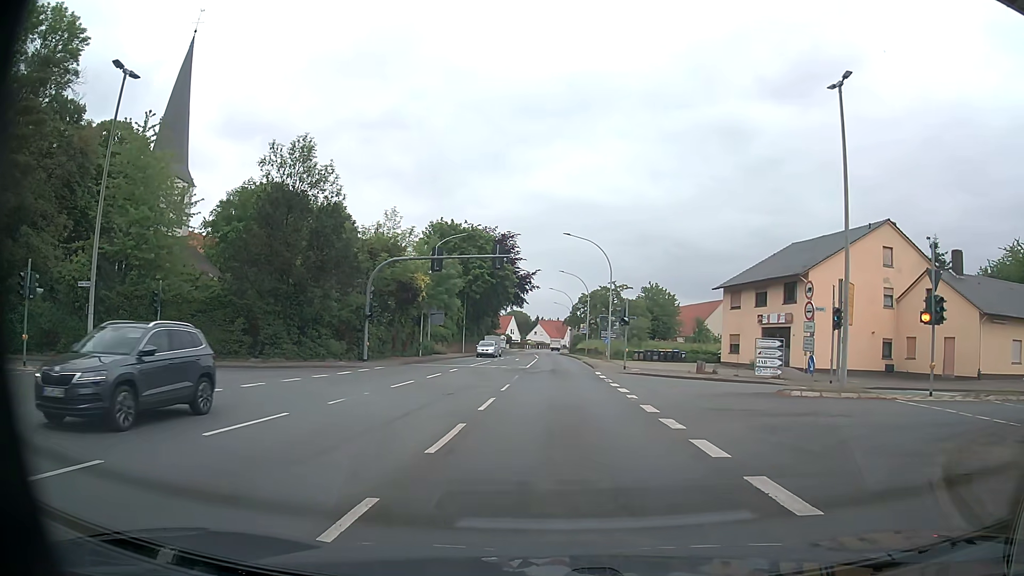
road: primary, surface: asphalt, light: Day
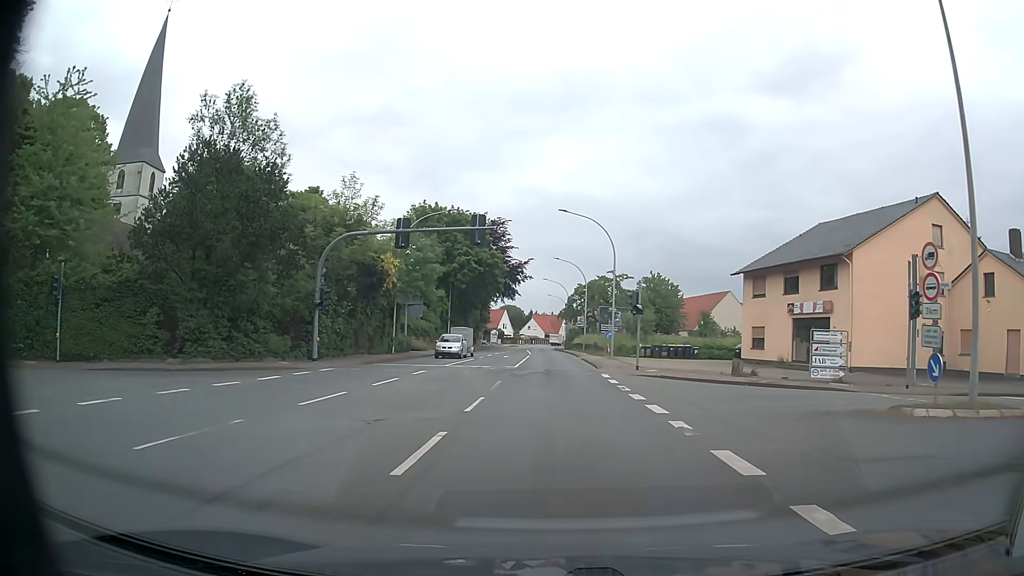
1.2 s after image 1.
(0.0, +7.9) m; 0°
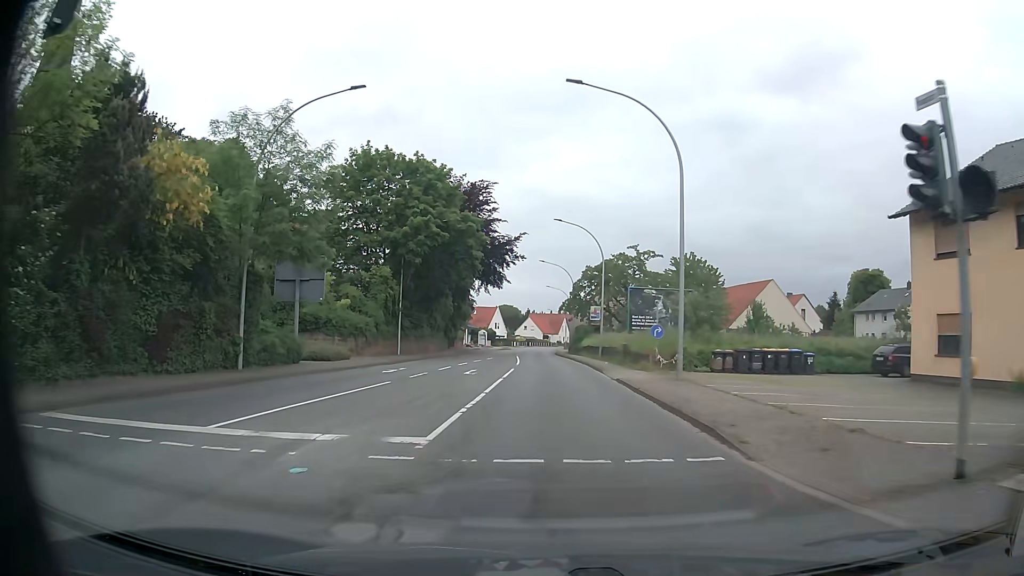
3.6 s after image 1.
(-0.1, +24.1) m; 0°
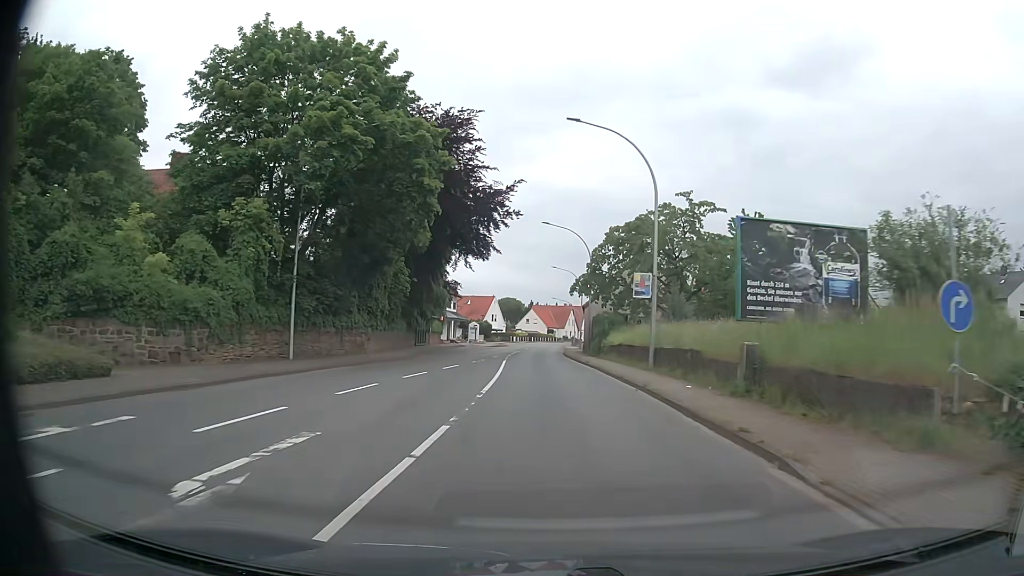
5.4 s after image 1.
(0.0, +21.9) m; 0°
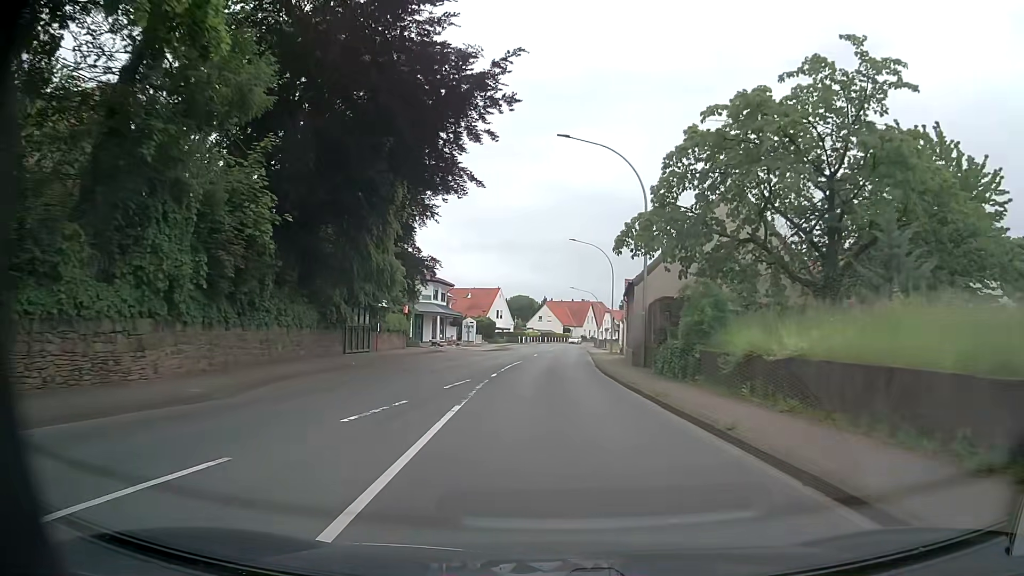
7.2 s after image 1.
(-0.3, +23.2) m; -2°
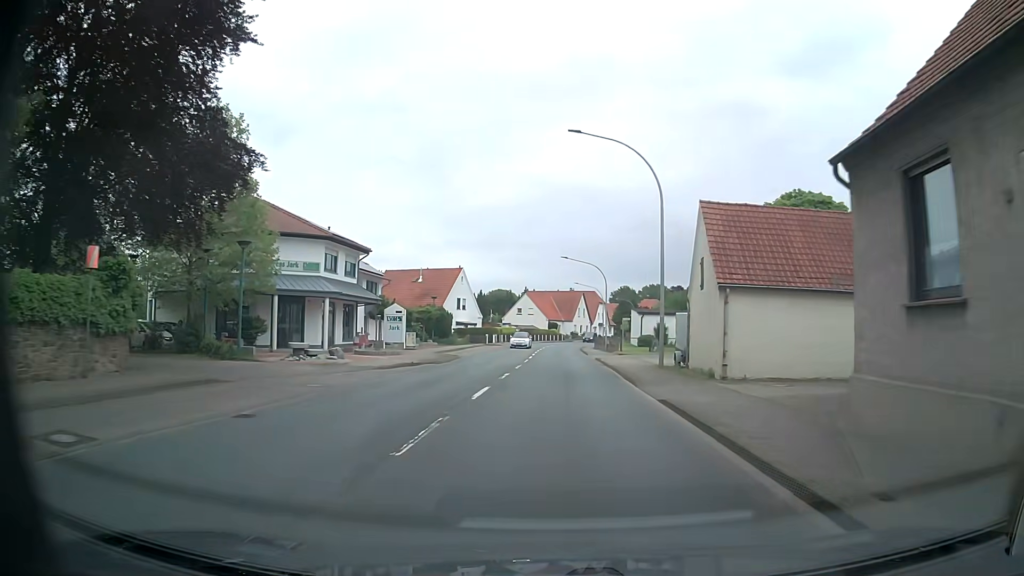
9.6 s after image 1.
(+0.6, +31.7) m; +3°
(0, +10) (0, +20) (0, +30) (0, +40) (0, +50) (0, +60) (+1, +70) (+1, +80) (+3, +90) (+5, +100) m
